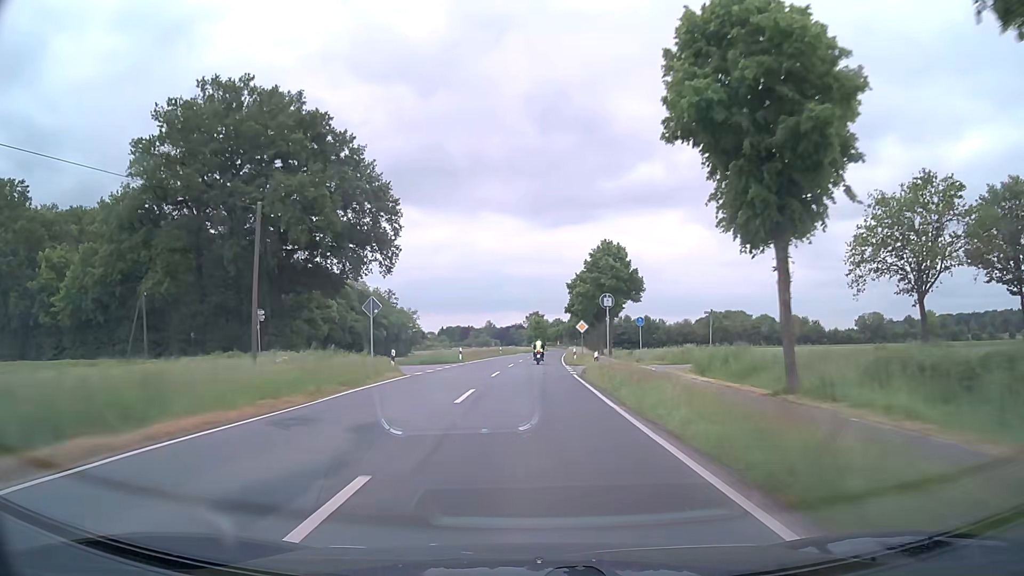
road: secondary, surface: asphalt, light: Day
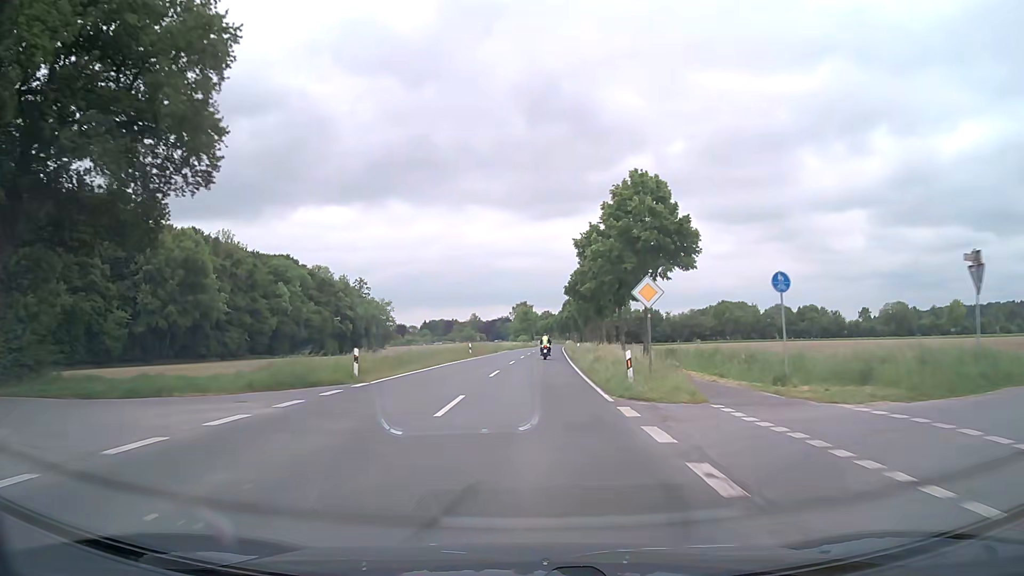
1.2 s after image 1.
(+0.2, +28.0) m; +1°
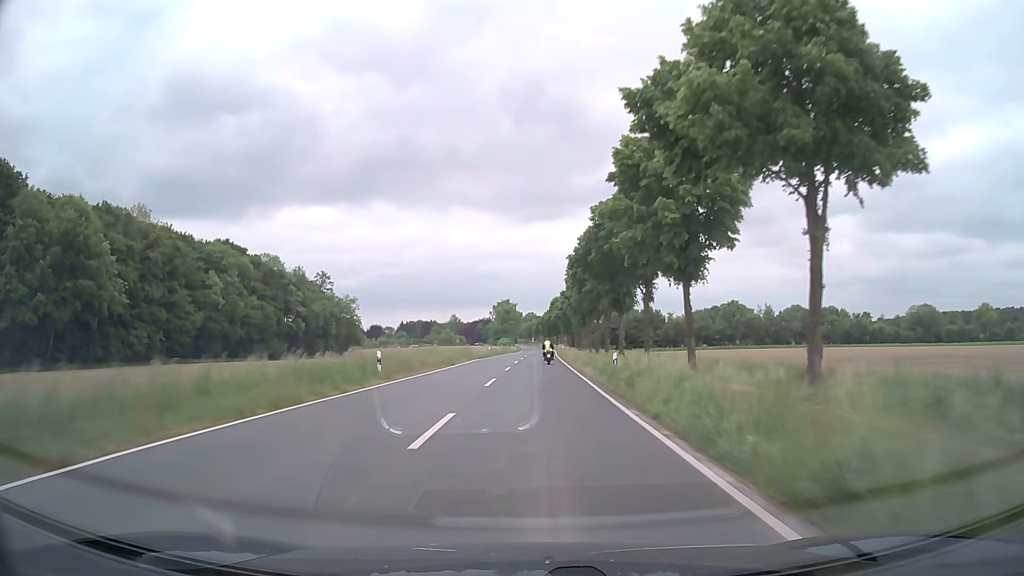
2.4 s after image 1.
(+0.2, +28.2) m; +1°
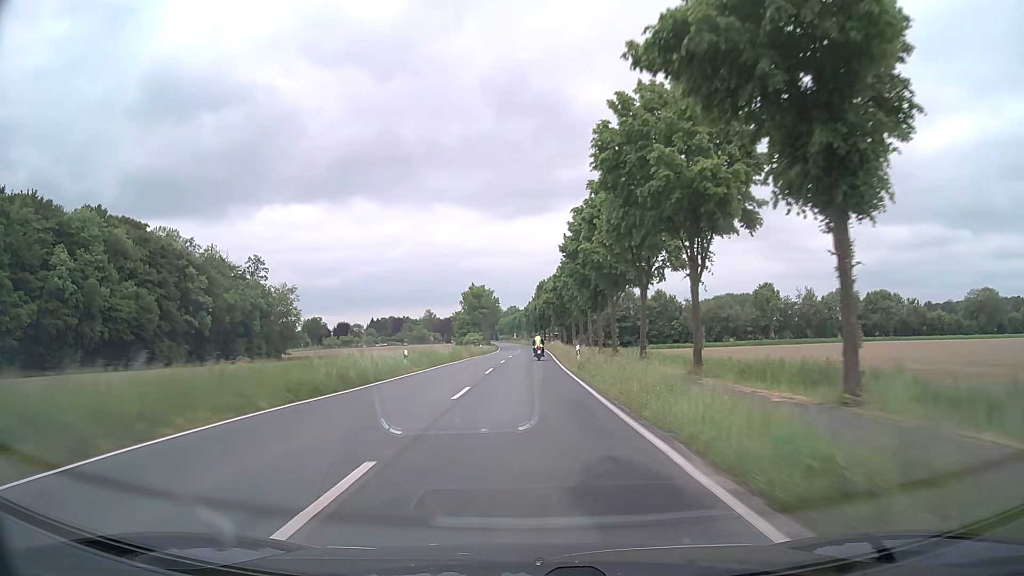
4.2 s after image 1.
(+0.5, +42.5) m; +1°
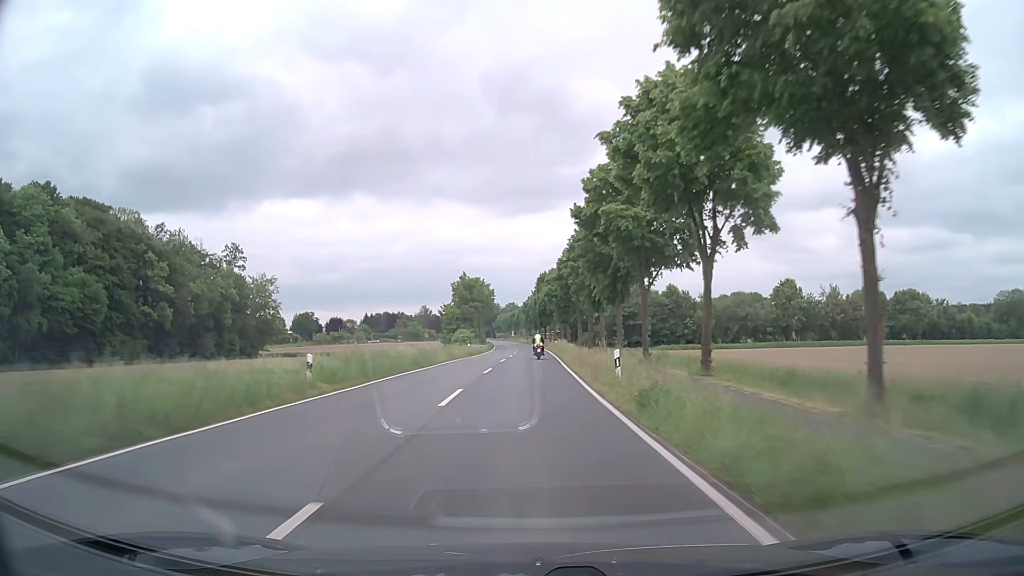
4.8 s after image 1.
(-0.1, +14.2) m; -1°
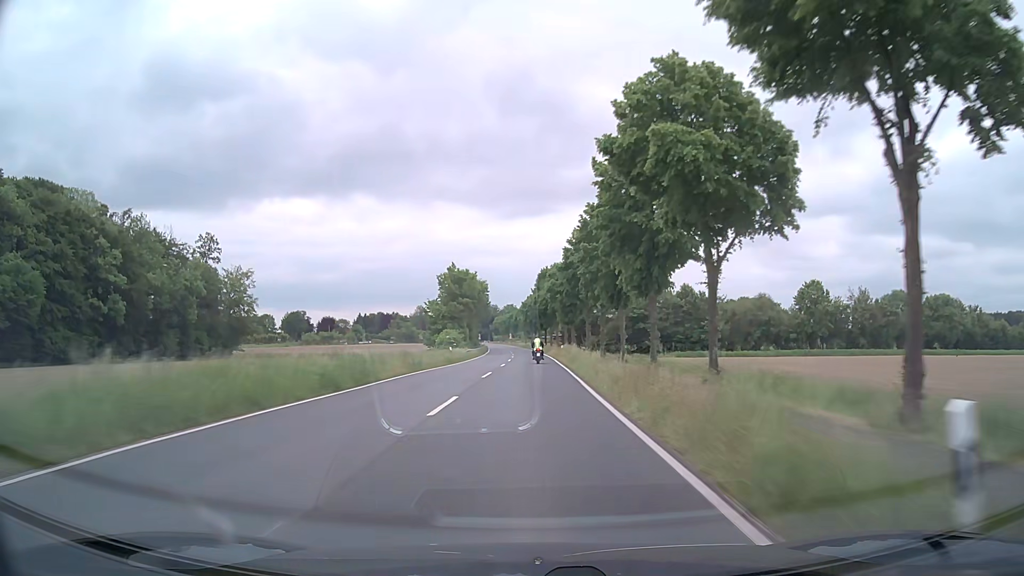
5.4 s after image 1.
(+0.1, +14.2) m; 0°
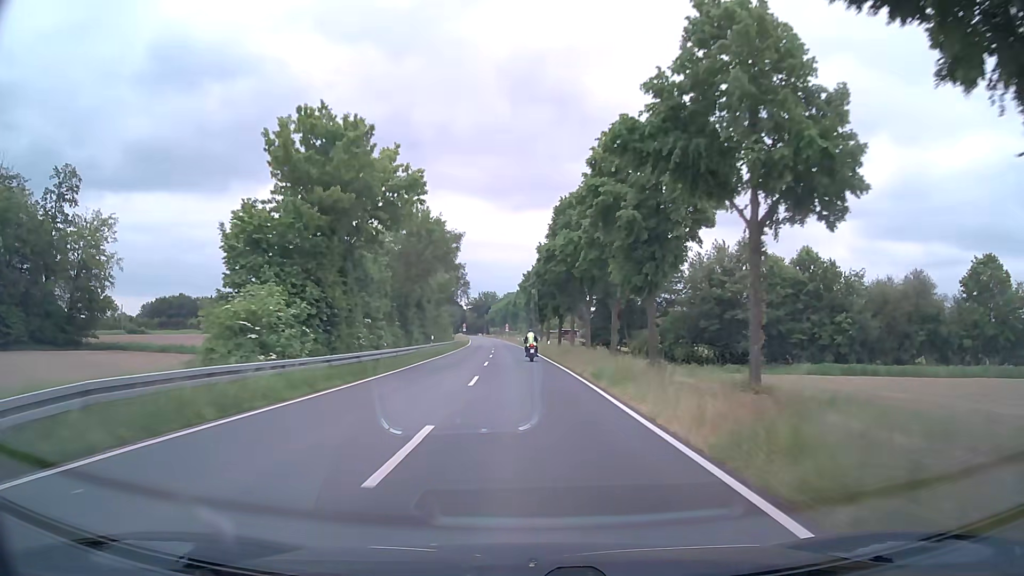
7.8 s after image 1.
(+0.4, +55.4) m; 0°
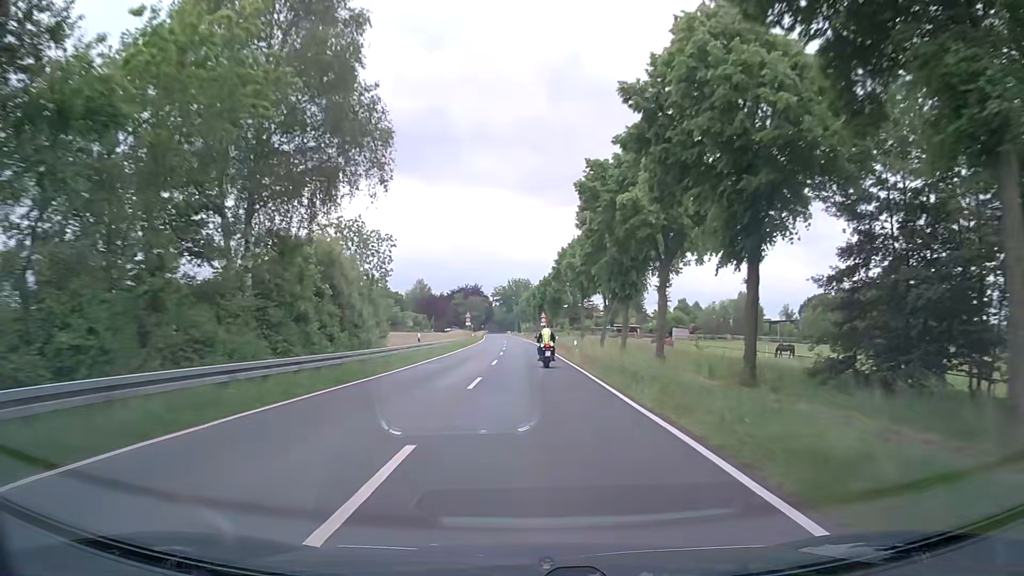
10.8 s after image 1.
(-1.7, +63.6) m; -3°
(0, +10) (0, +20) (0, +30) (0, +40) (0, +50) (-1, +60) (-1, +70) (-1, +80) (-1, +90) (-2, +100) m
